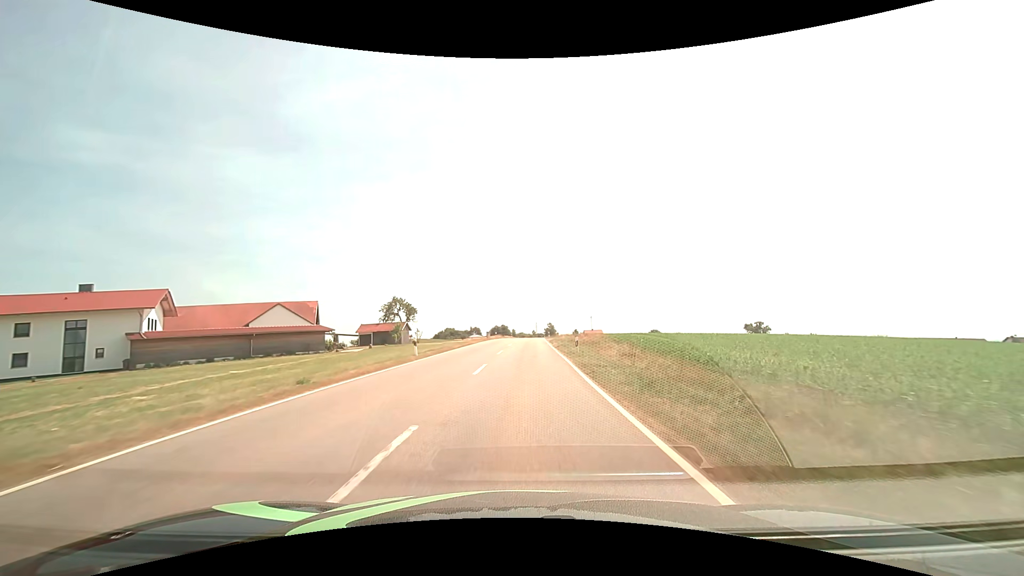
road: tertiary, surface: asphalt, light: Day
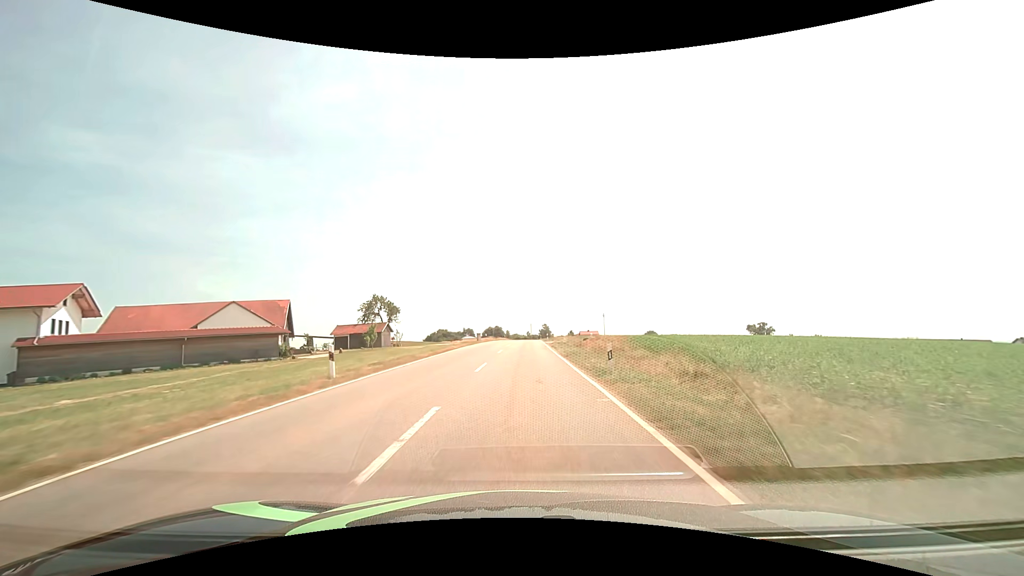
(0.0, +10.1) m; +1°
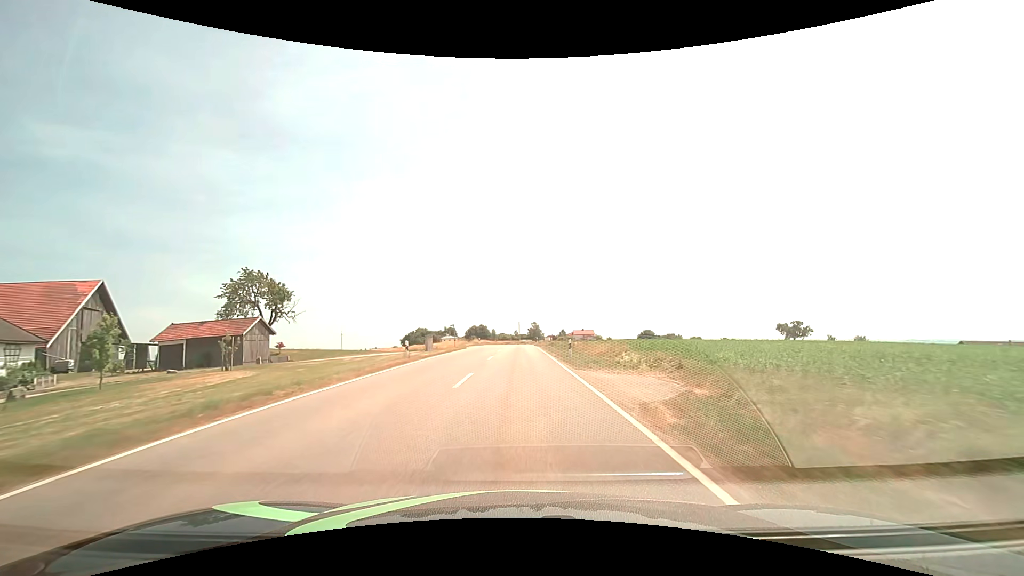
(+0.6, +40.4) m; +2°
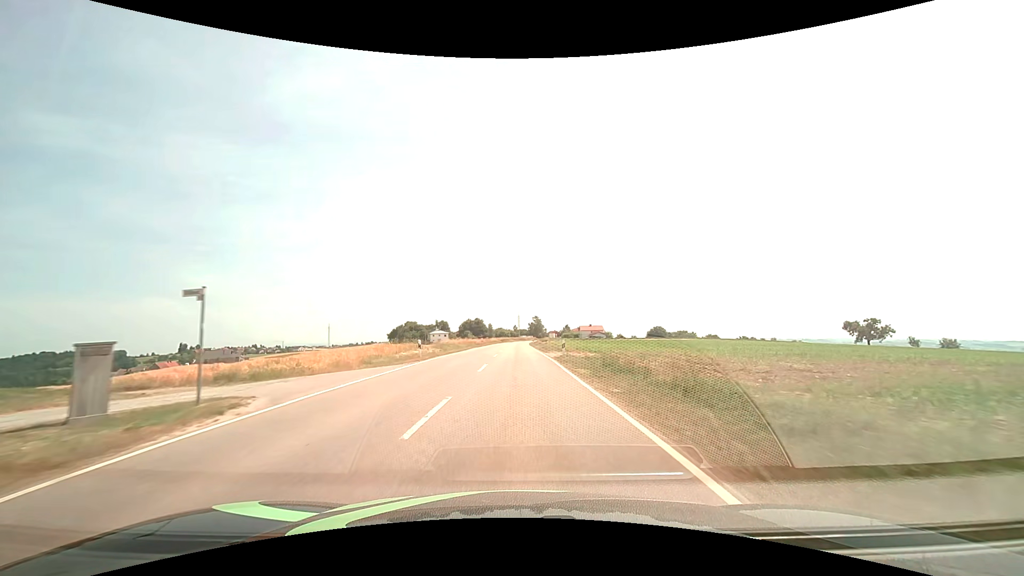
(0.0, +40.7) m; 0°
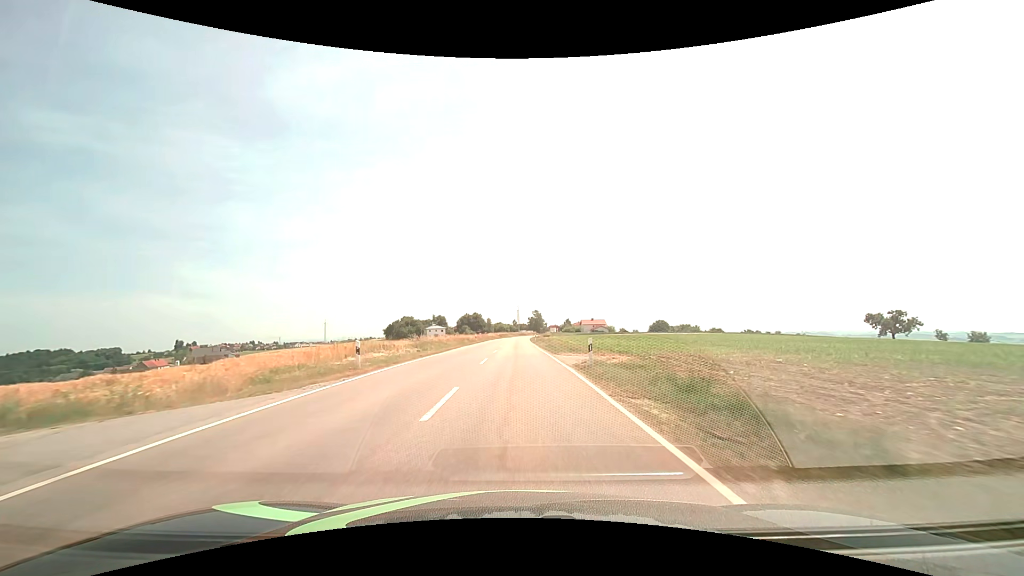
(0.0, +10.3) m; 0°
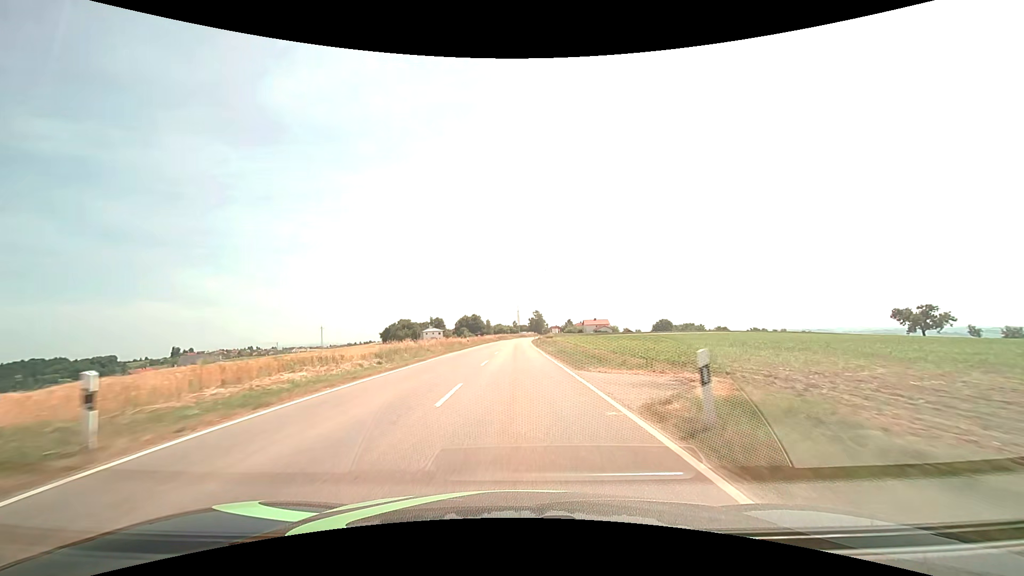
(0.0, +10.5) m; 0°
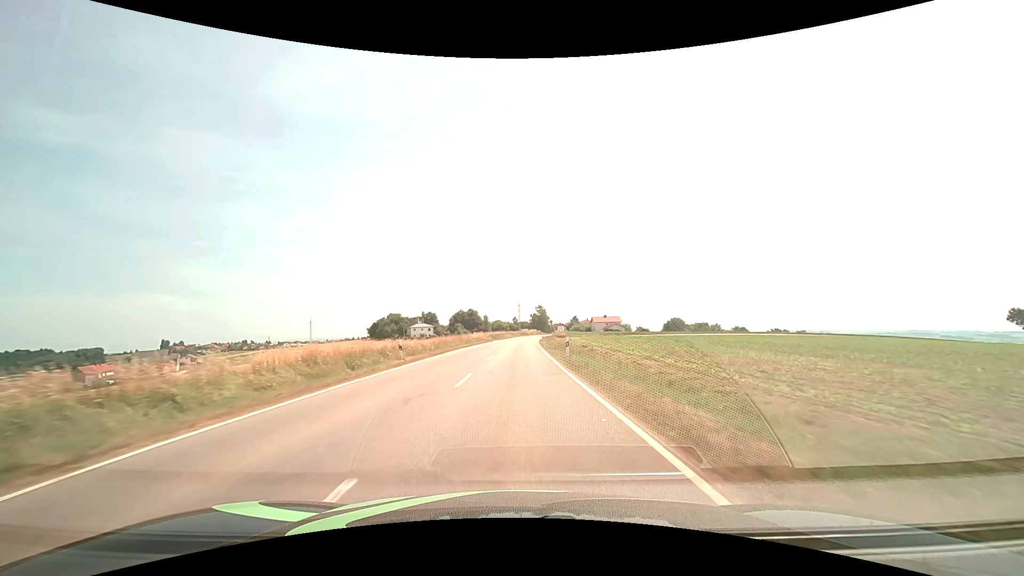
(-0.1, +32.0) m; 0°
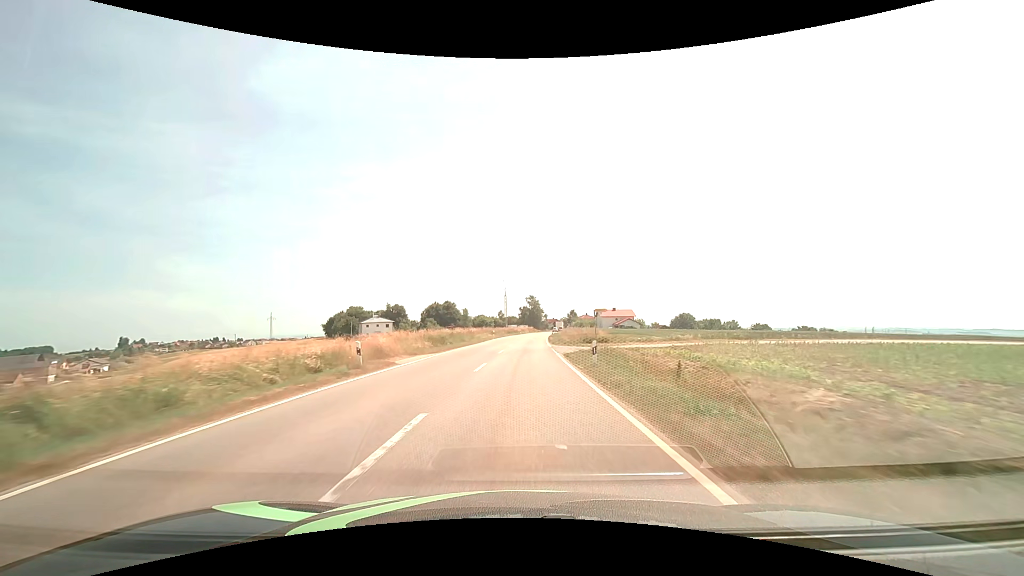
(+0.5, +55.2) m; +1°
(0, +10) (0, +20) (0, +30) (+1, +40) (+1, +50) (+2, +60) (+2, +70) (+3, +80) (+4, +90) (+5, +100) m
